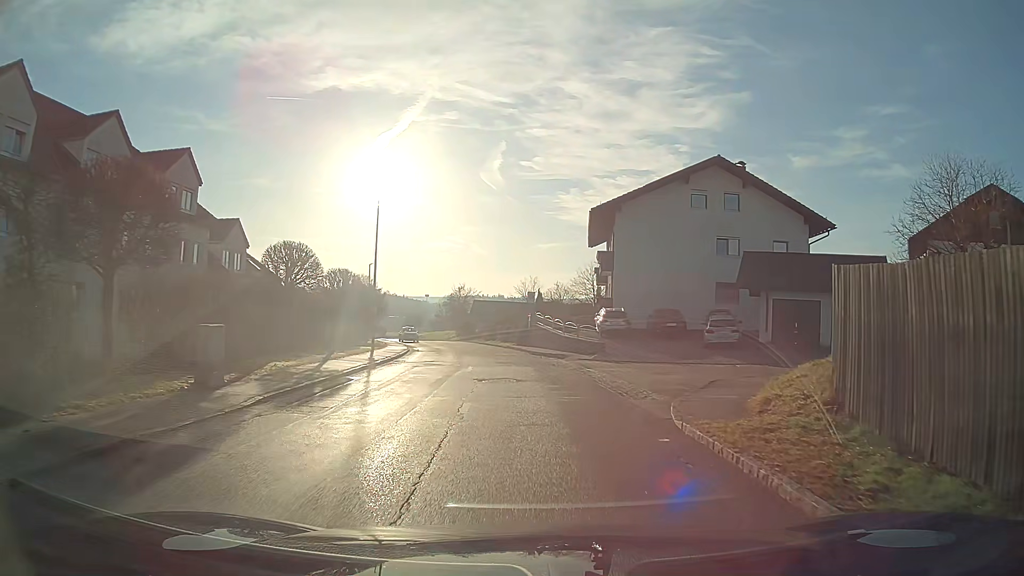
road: tertiary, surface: asphalt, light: Day
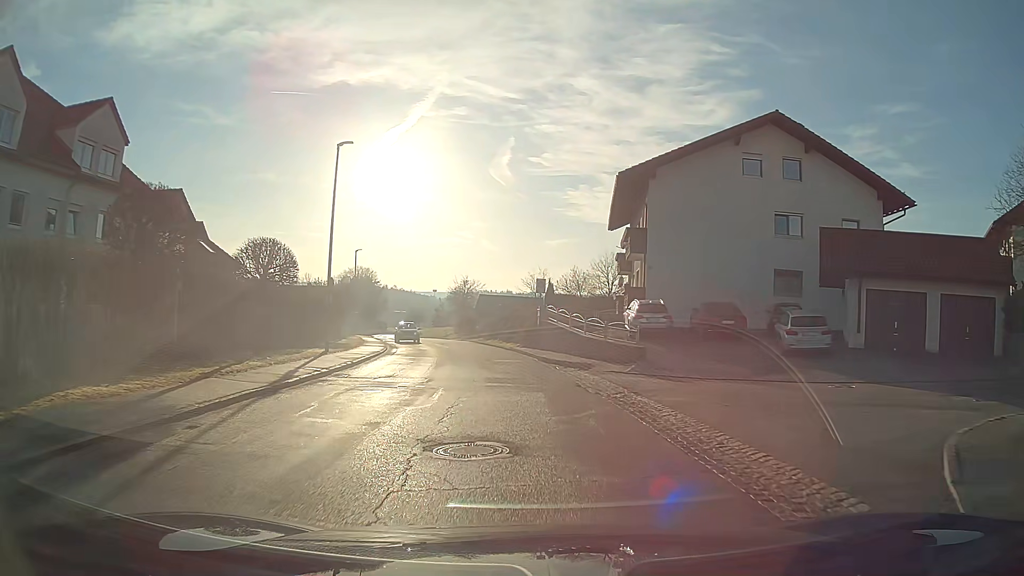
(-0.1, +9.2) m; -1°
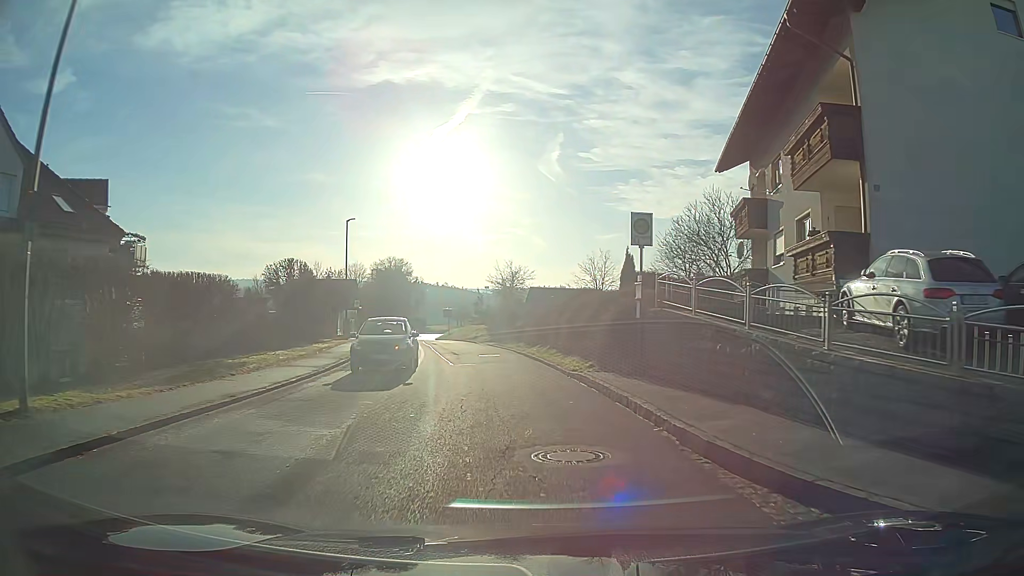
(-0.7, +18.6) m; -5°
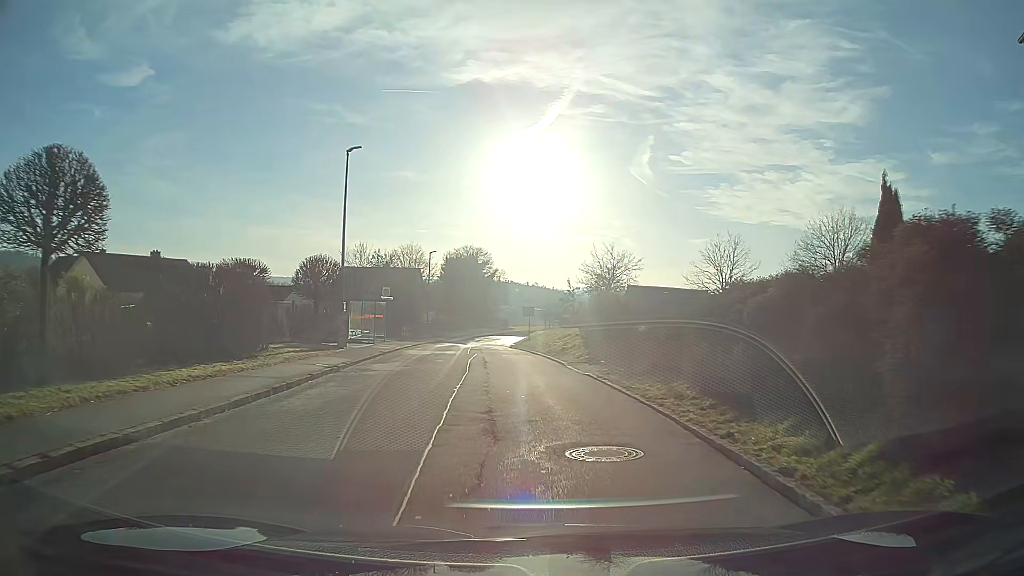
(-1.2, +18.8) m; -7°
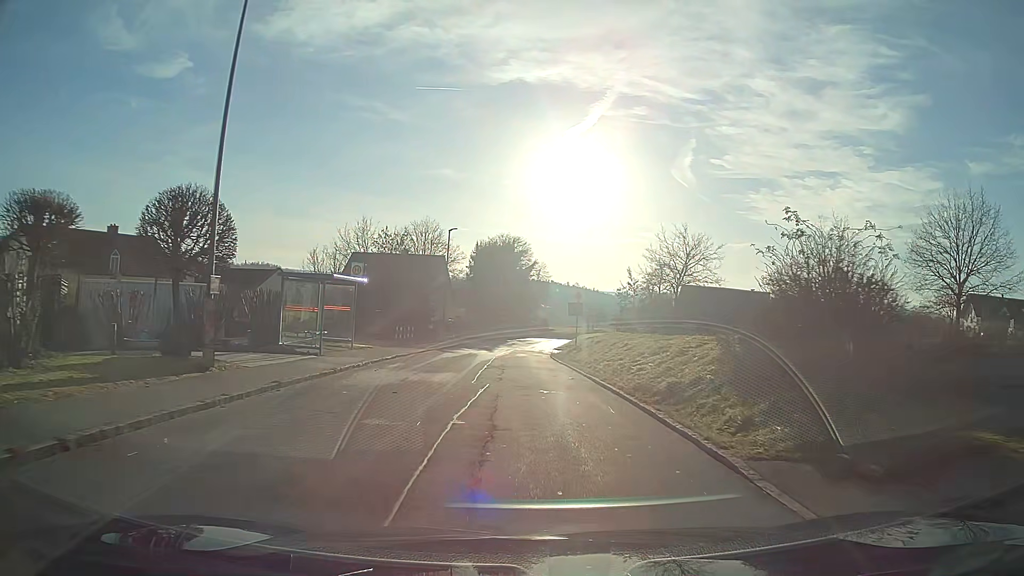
(-0.5, +14.3) m; -3°
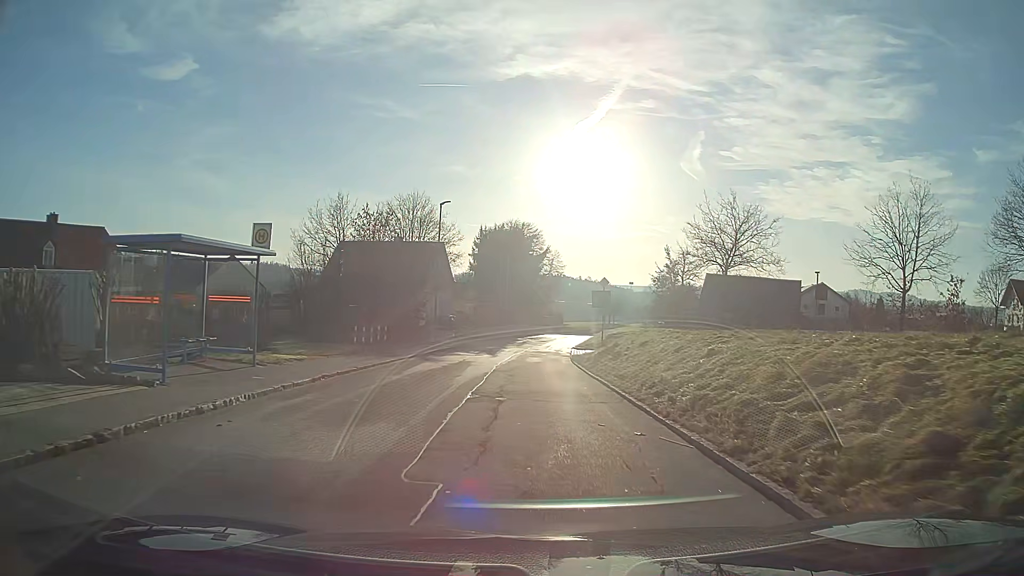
(-0.1, +9.6) m; -1°
